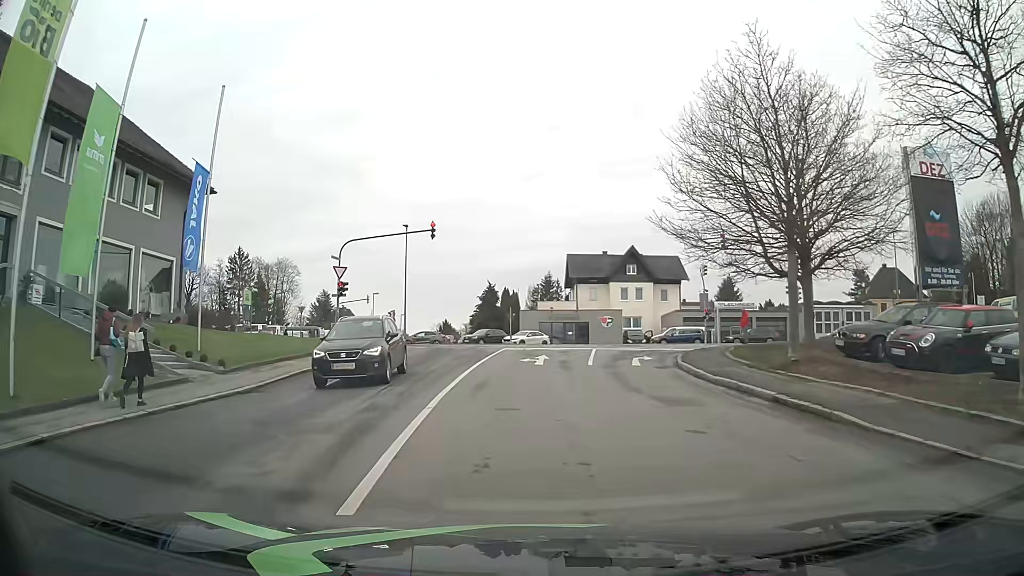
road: residential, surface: asphalt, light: Day
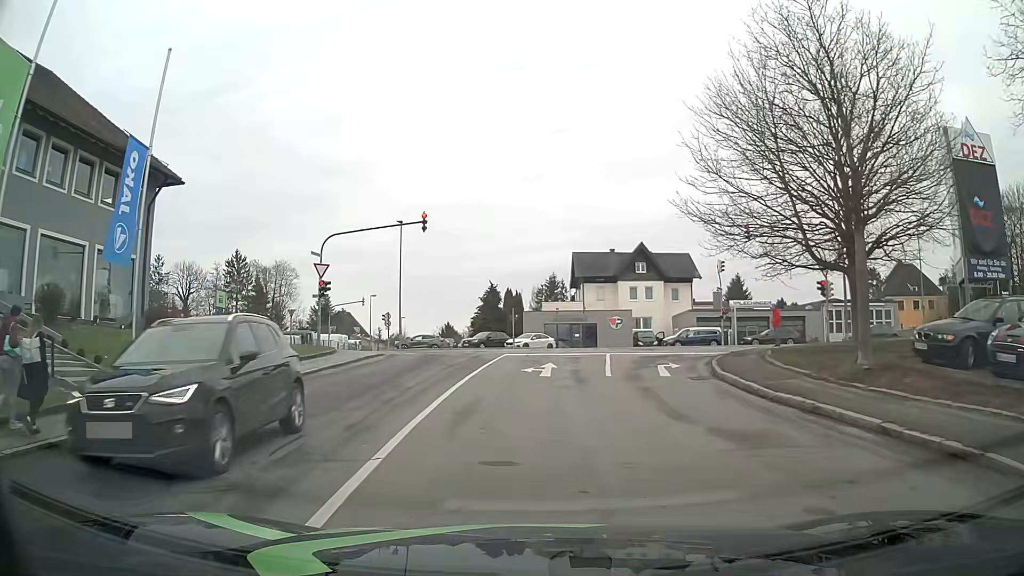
(0.0, +3.9) m; 0°
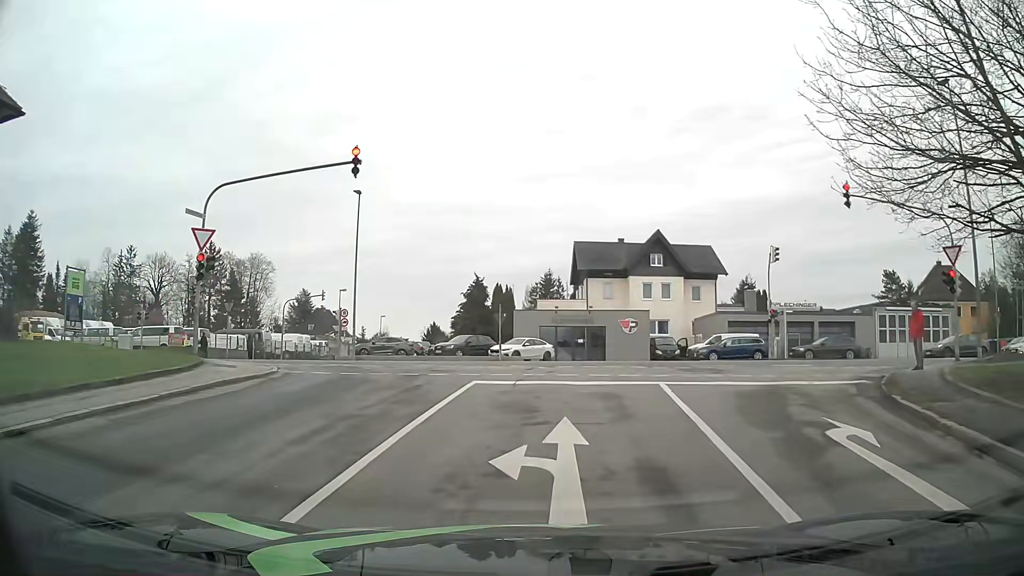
(-0.1, +11.8) m; +1°
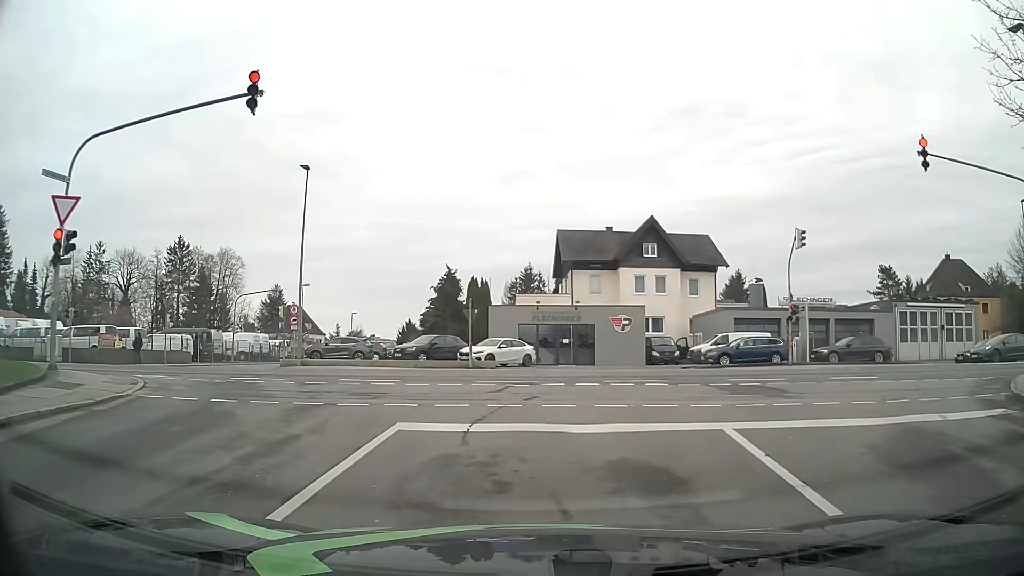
(+0.1, +6.1) m; +2°
